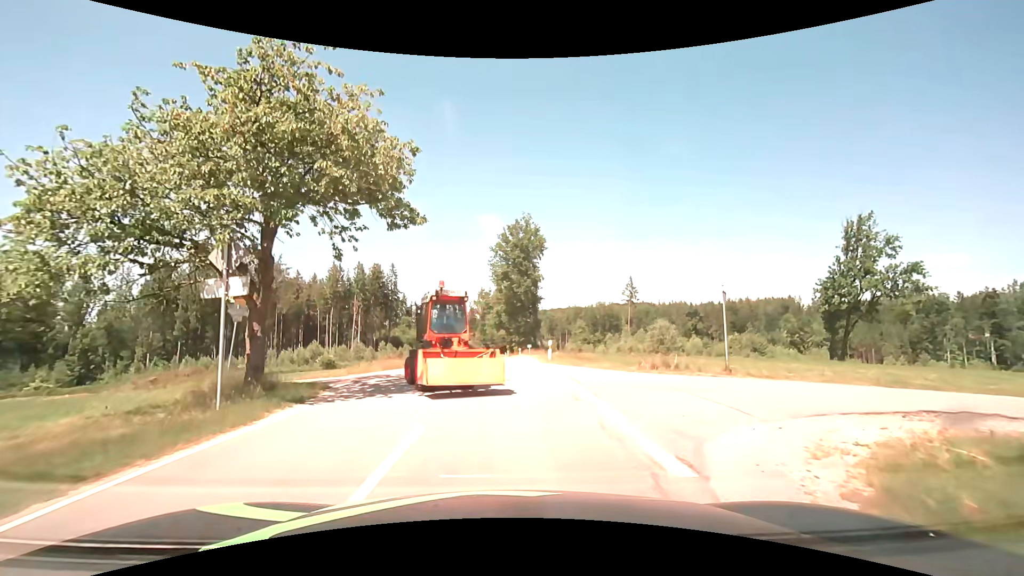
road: tertiary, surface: asphalt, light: Day
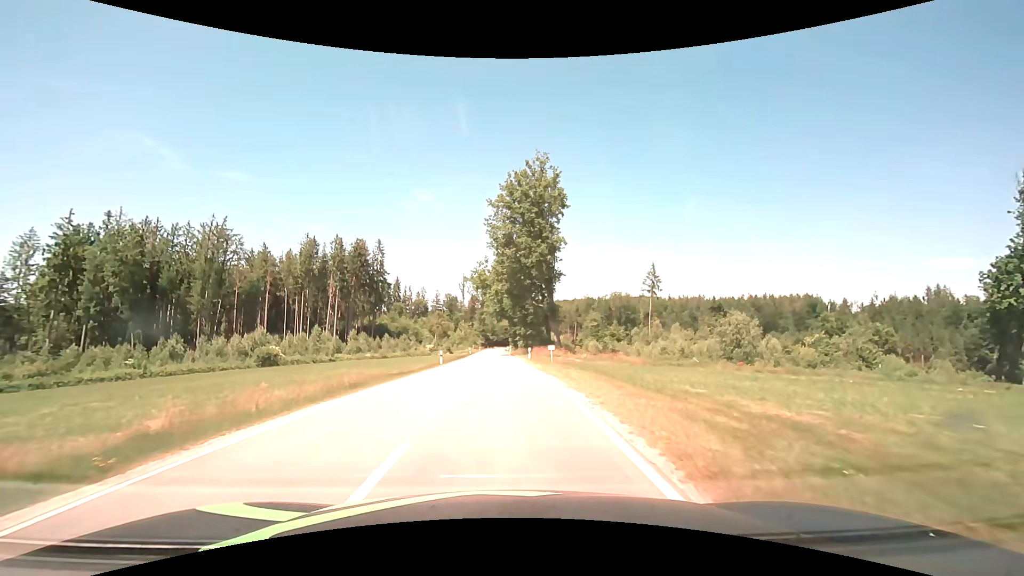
(0.0, +25.5) m; -1°
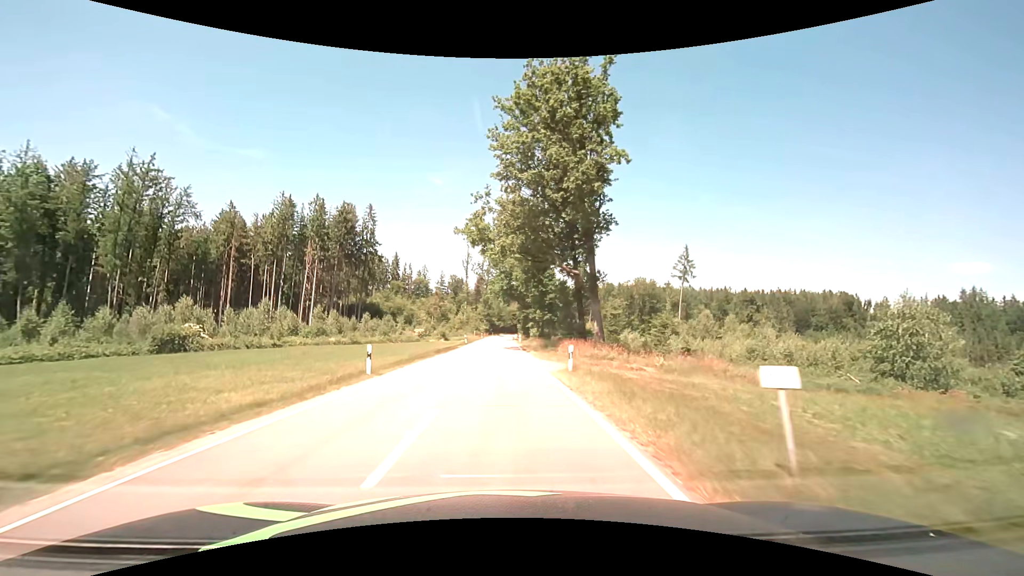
(-0.1, +22.5) m; -1°
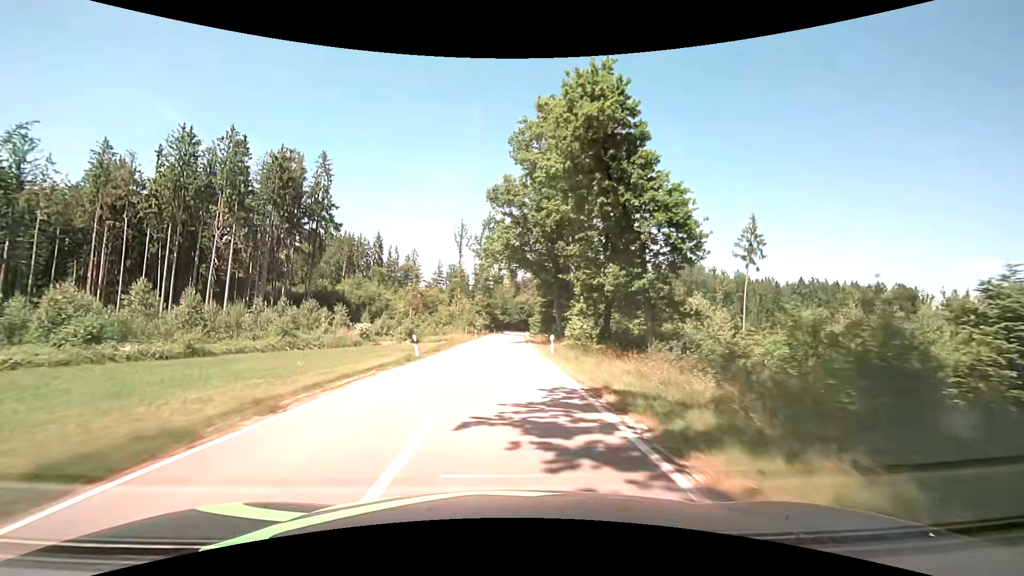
(-0.3, +37.7) m; -1°
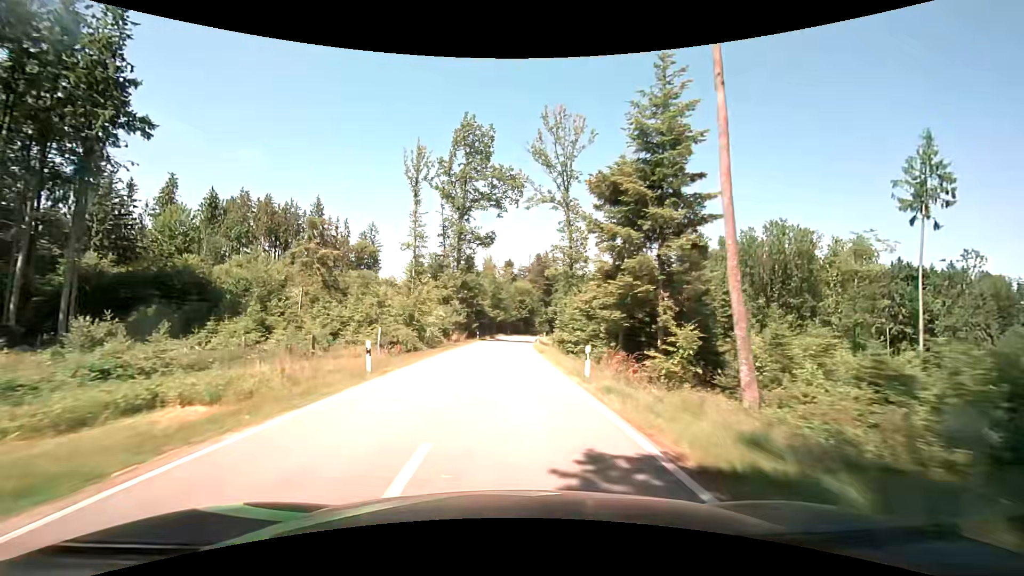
(+0.1, +50.1) m; +1°
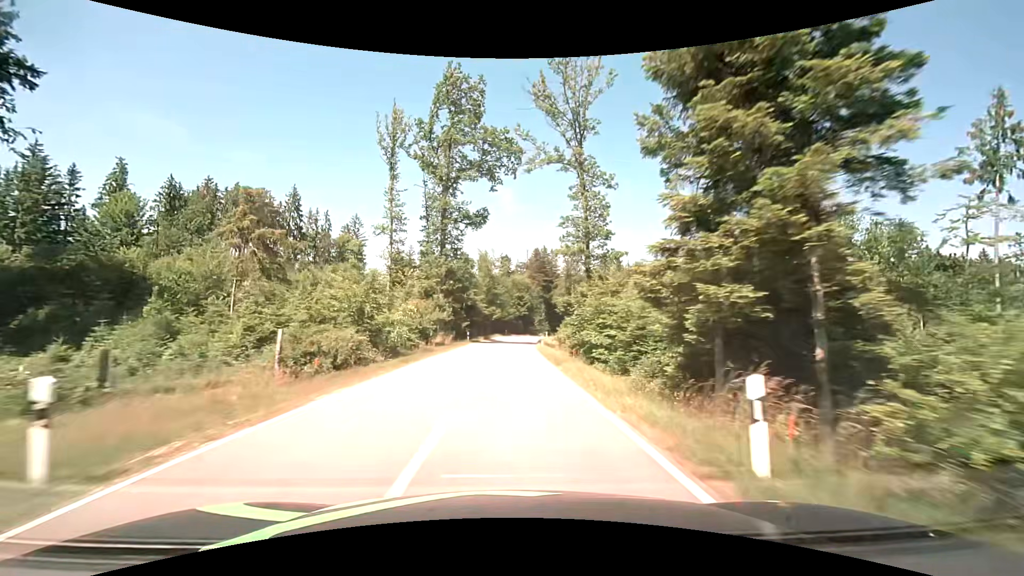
(+0.1, +10.9) m; 0°
(0, +10) (0, +20) (0, +30) (+1, +40) (+1, +50) (+2, +60) (+3, +70) (+4, +80) (+5, +90) (+6, +100) m
